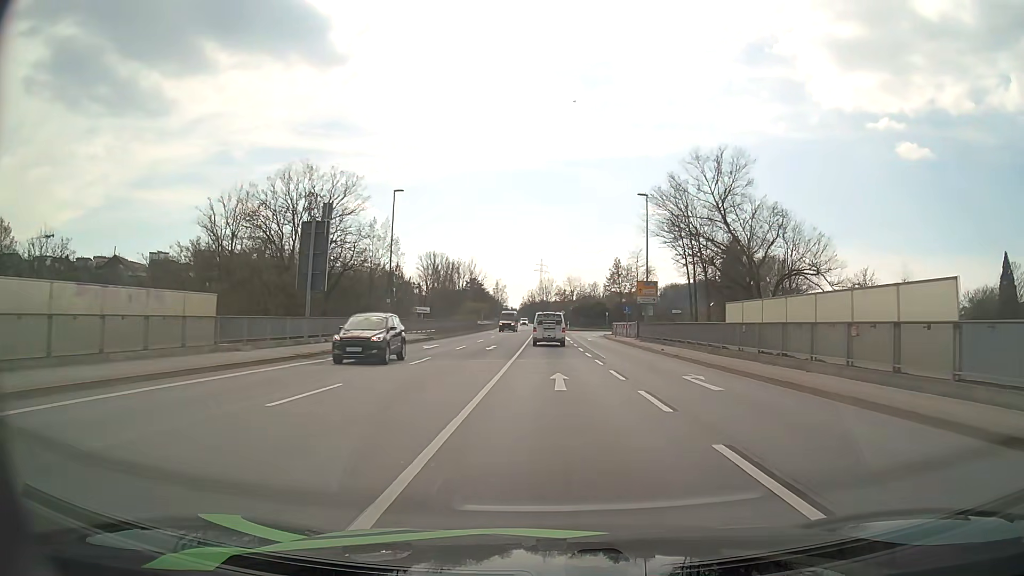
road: primary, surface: asphalt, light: Day
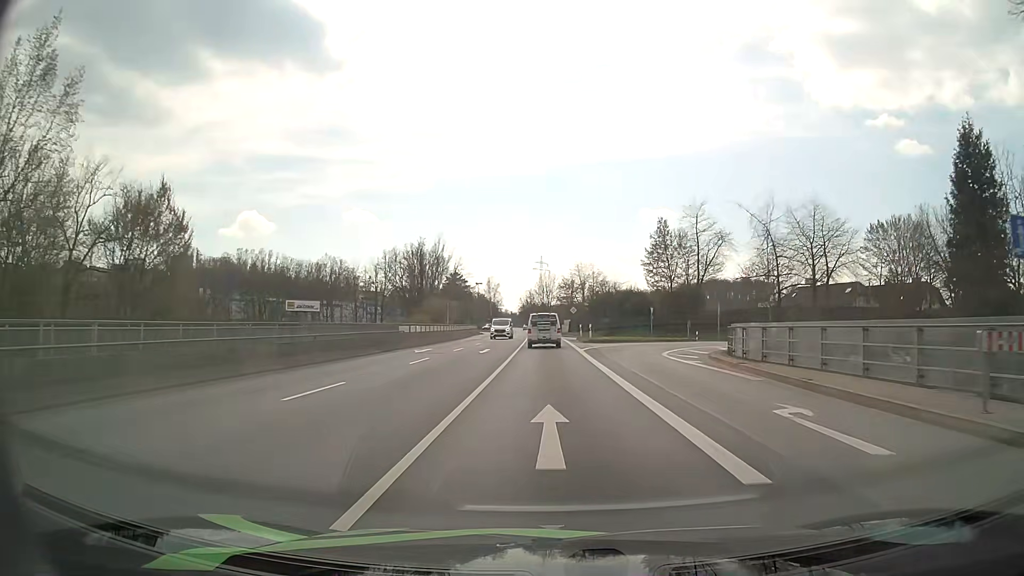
(0.0, +46.4) m; 0°
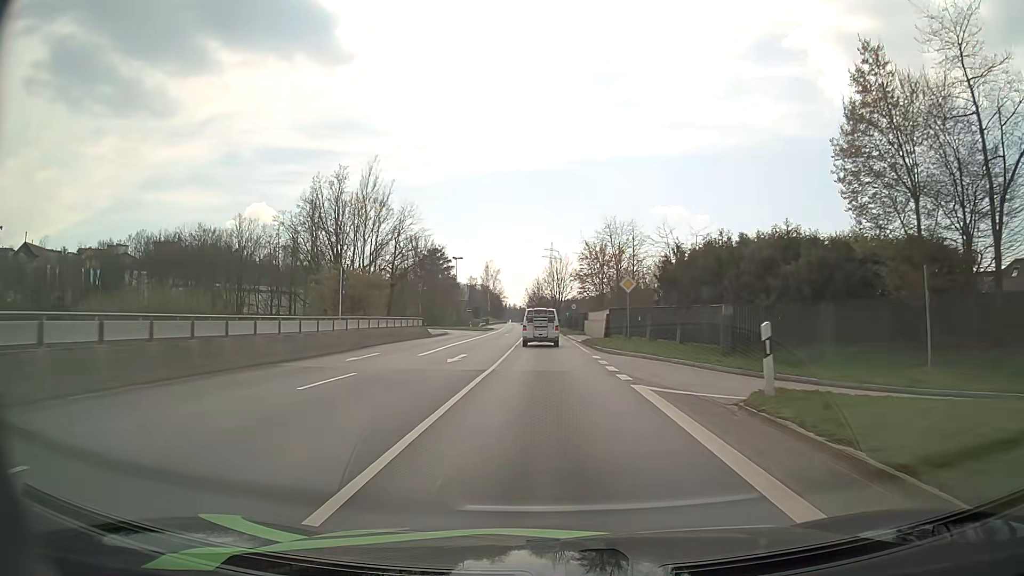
(-0.3, +46.8) m; -1°
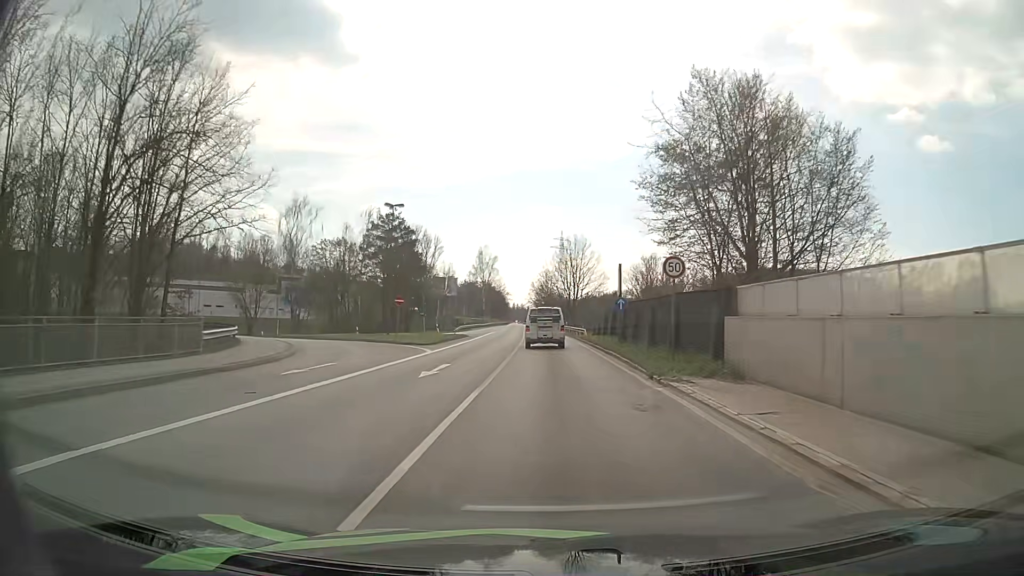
(-0.6, +45.8) m; -1°
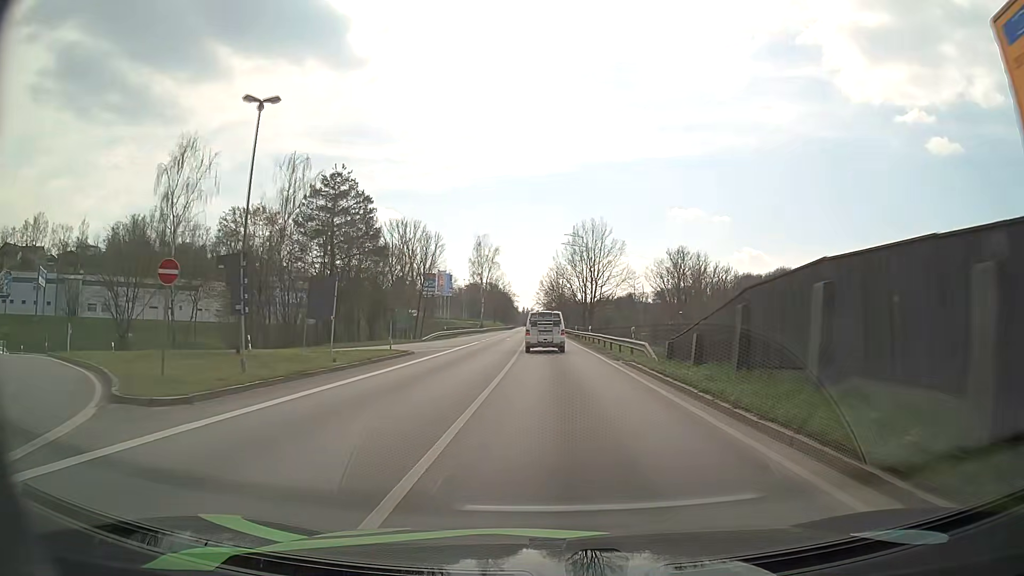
(-0.1, +26.9) m; -1°
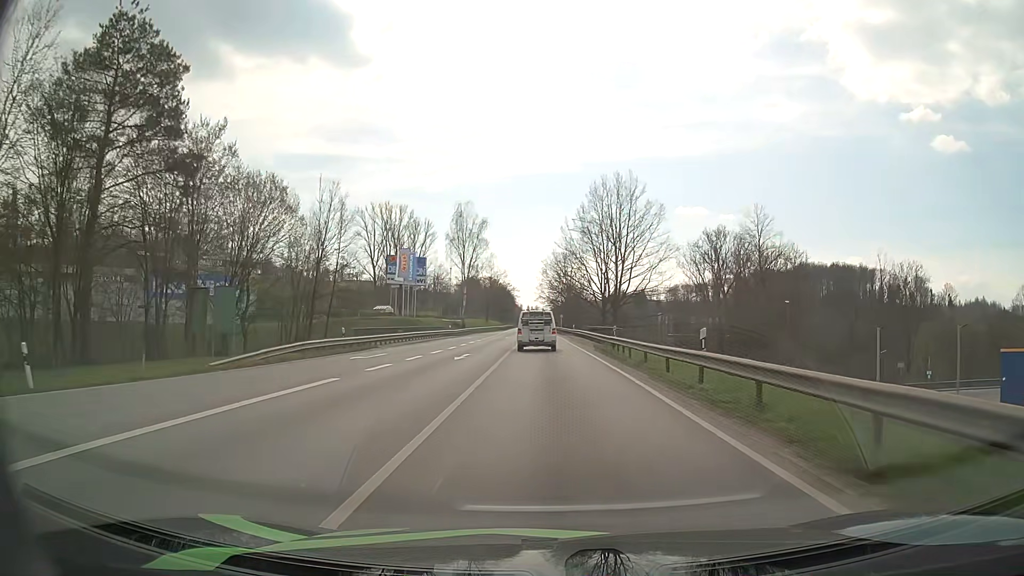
(-0.1, +36.6) m; 0°
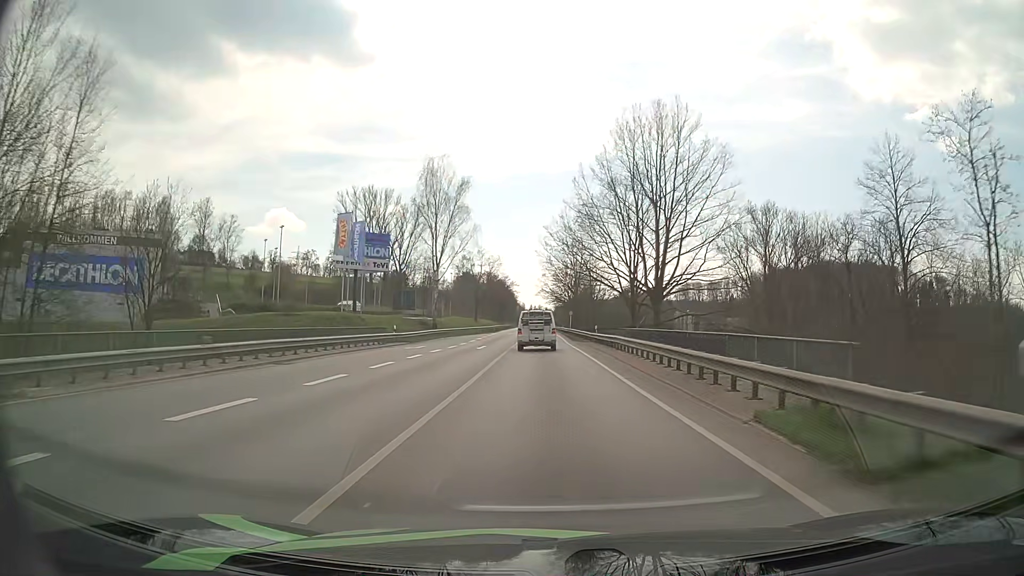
(-0.2, +28.9) m; 0°
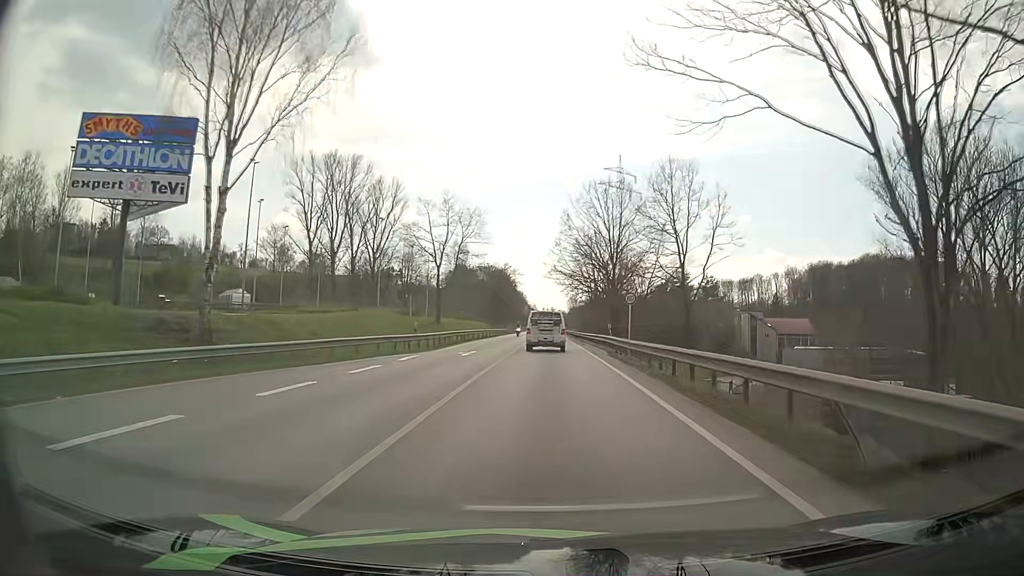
(-0.4, +51.3) m; -1°
(0, +10) (0, +20) (0, +30) (0, +40) (0, +50) (+1, +60) (+1, +70) (+1, +80) (+1, +90) (+1, +100) m
